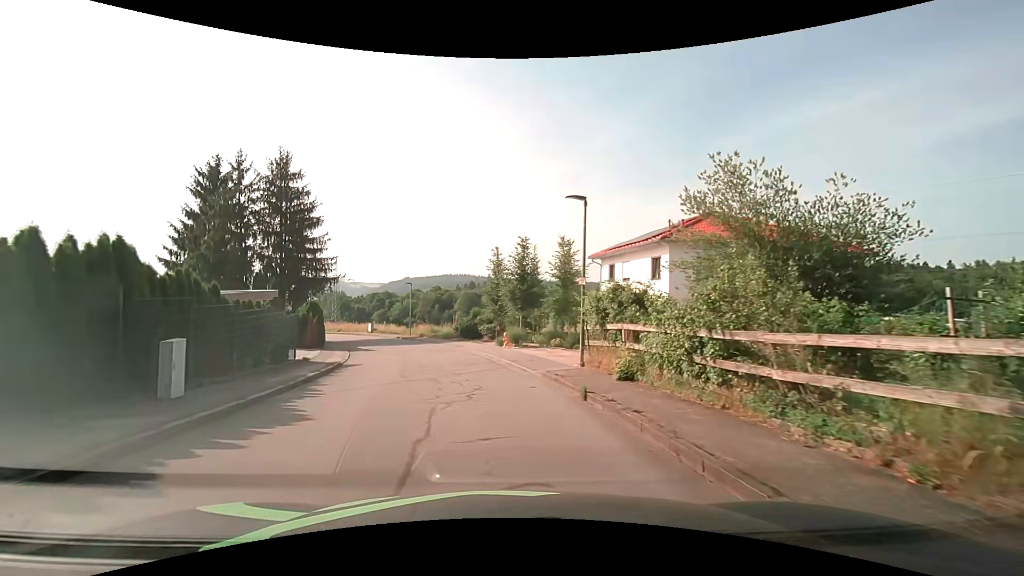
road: residential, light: Day
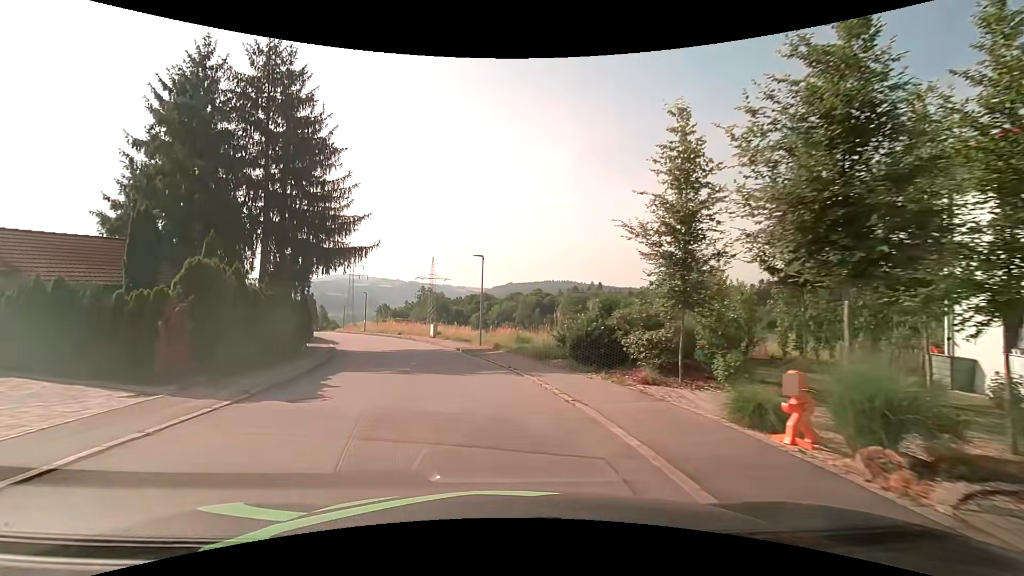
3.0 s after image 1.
(-1.9, +20.8) m; -12°
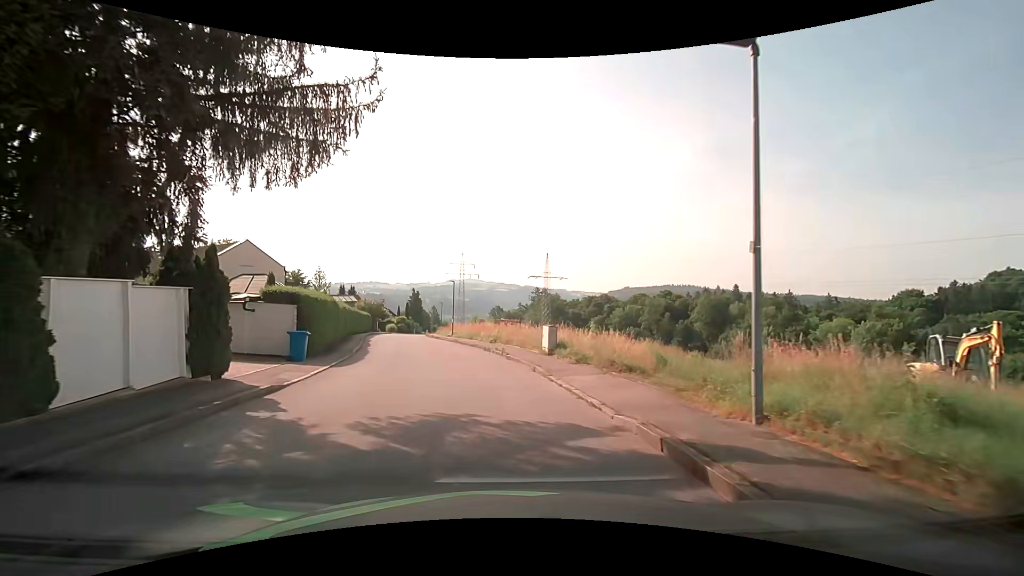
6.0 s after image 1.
(-2.6, +20.8) m; -13°
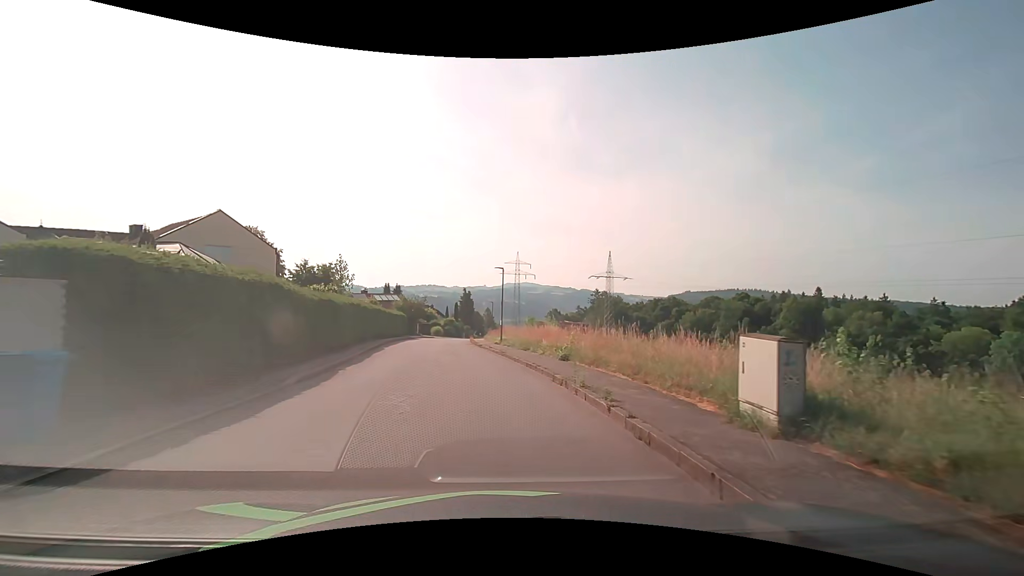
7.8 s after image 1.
(-0.5, +12.4) m; -6°
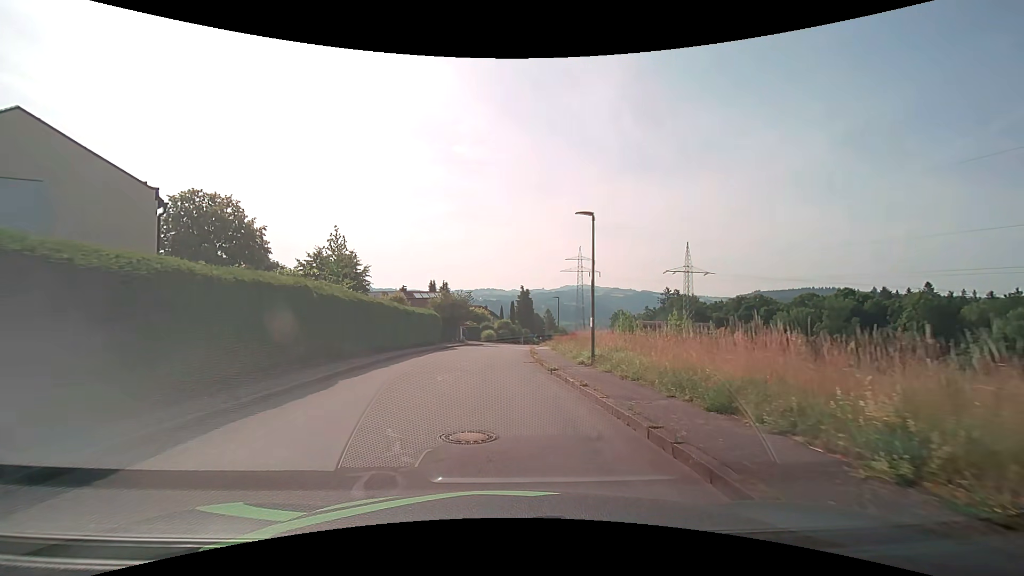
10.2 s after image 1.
(-1.0, +16.0) m; -7°
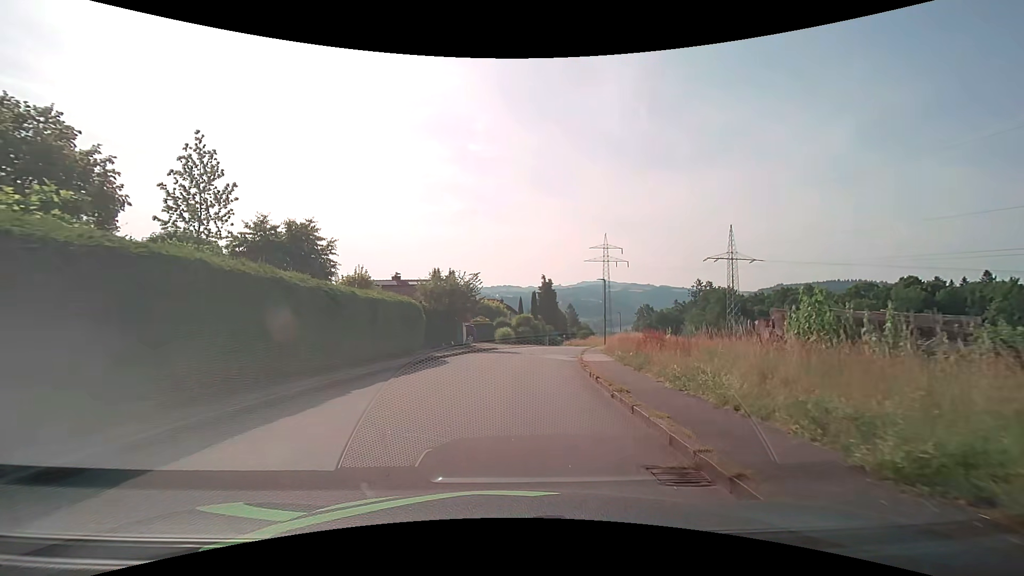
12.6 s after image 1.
(-0.4, +15.4) m; -2°
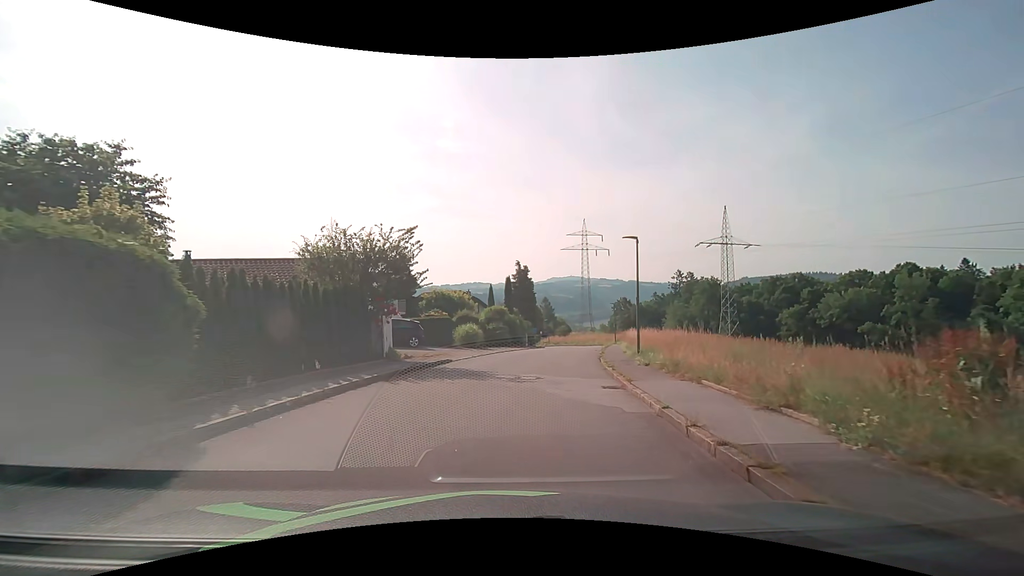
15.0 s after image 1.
(+0.3, +15.0) m; +3°
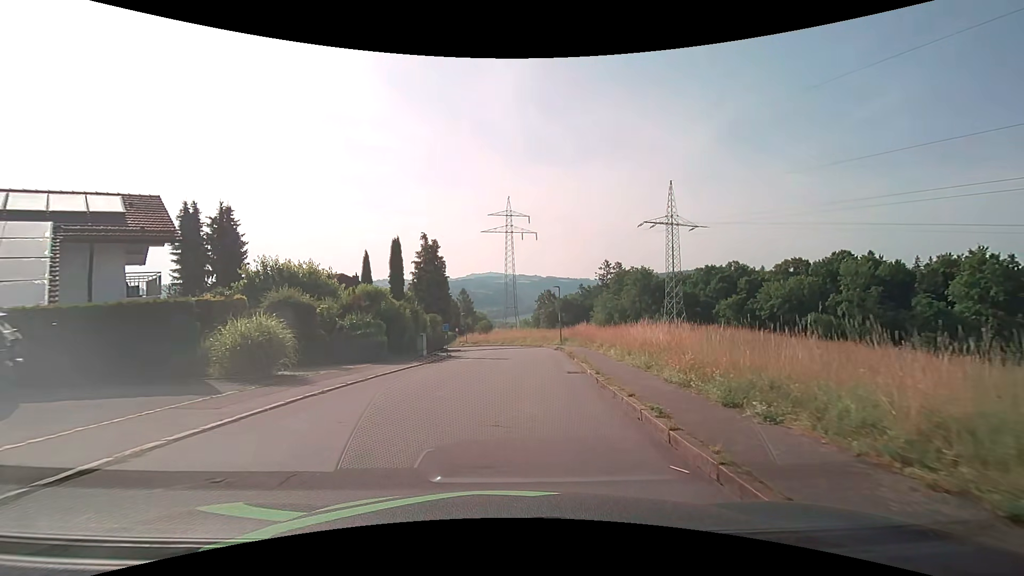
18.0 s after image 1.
(+1.6, +19.6) m; +9°
(0, +10) (+1, +20) (+1, +30) (+1, +40) (+1, +50) (0, +60) (-3, +69) (-8, +78) (-15, +86) (-23, +92) m
